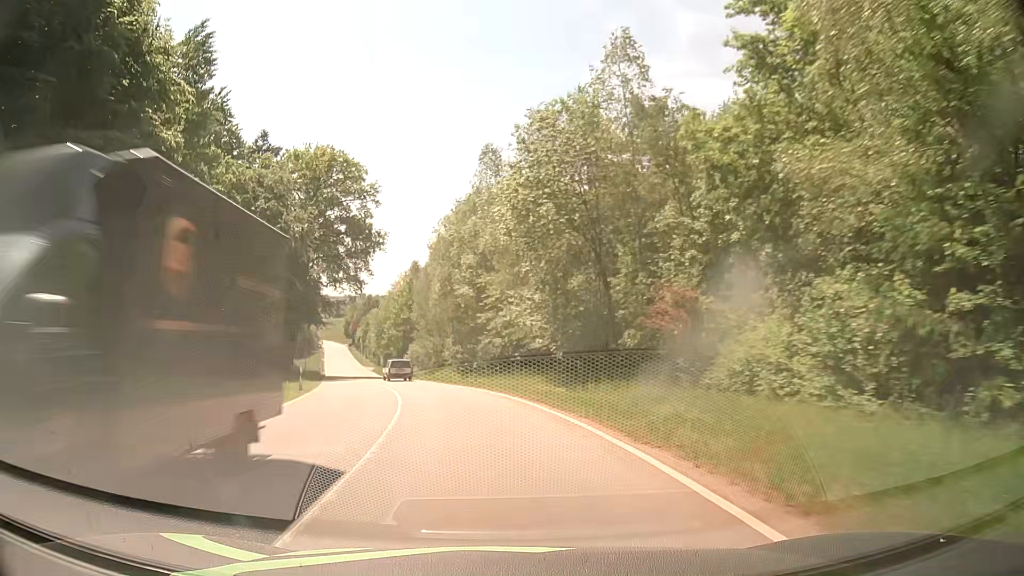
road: tertiary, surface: asphalt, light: Day
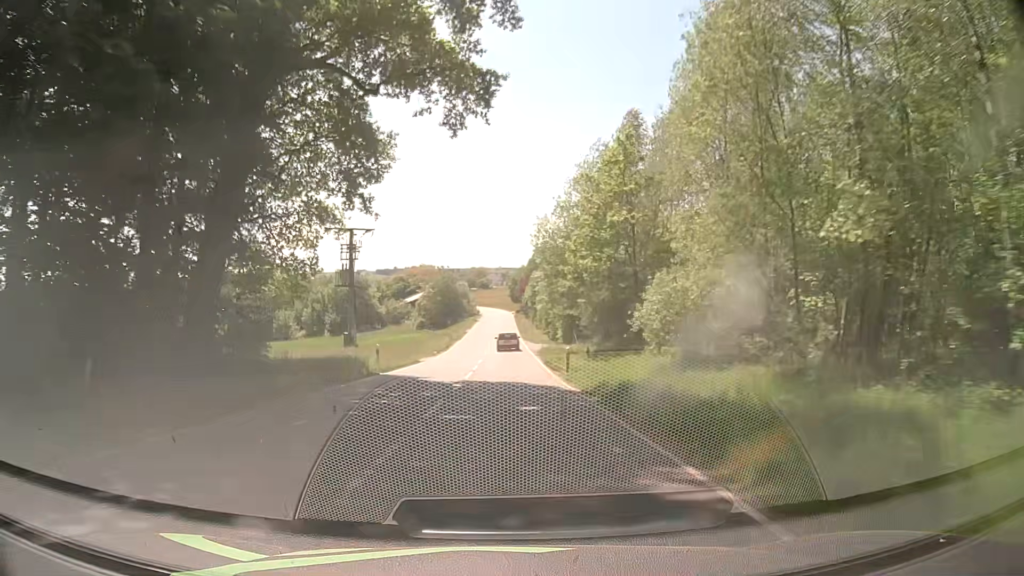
(-9.4, +51.7) m; -16°
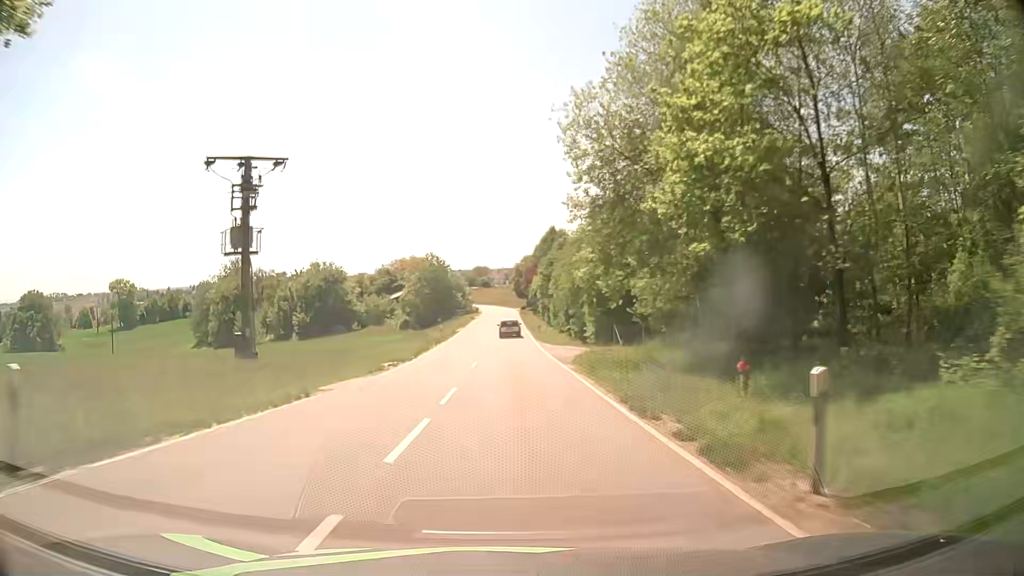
(+0.1, +22.4) m; 0°
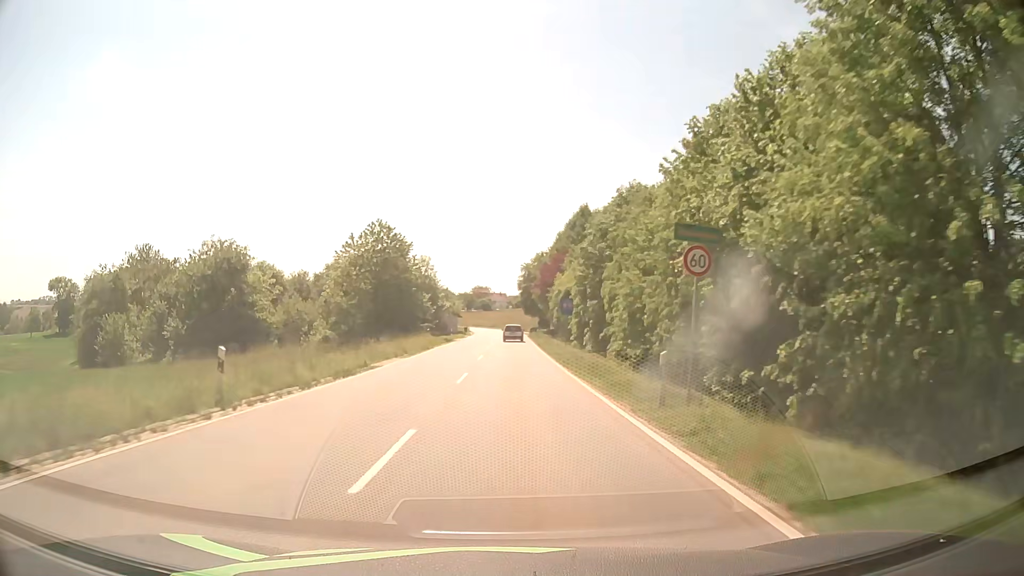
(+0.1, +43.3) m; 0°
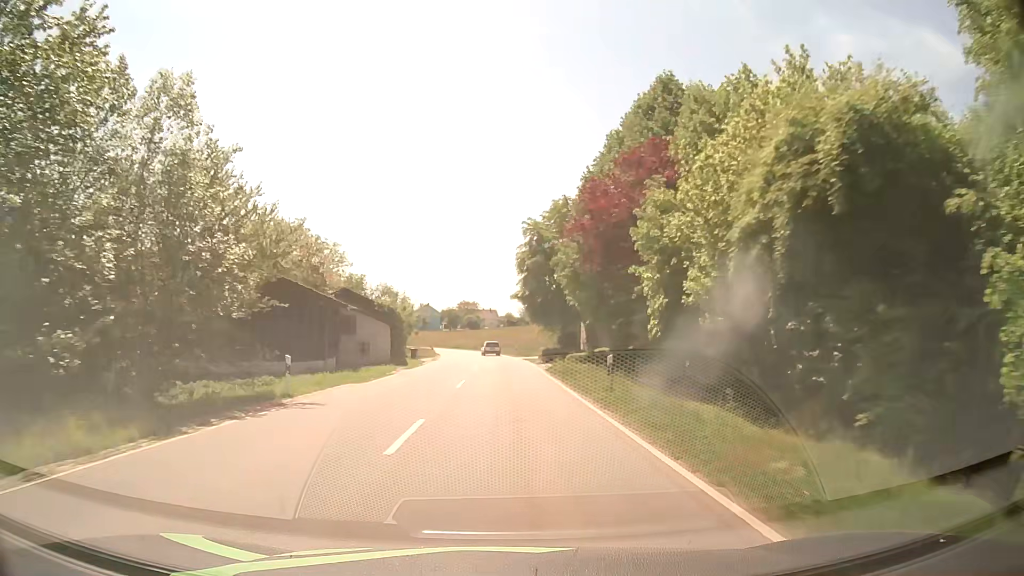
(+0.2, +45.2) m; 0°
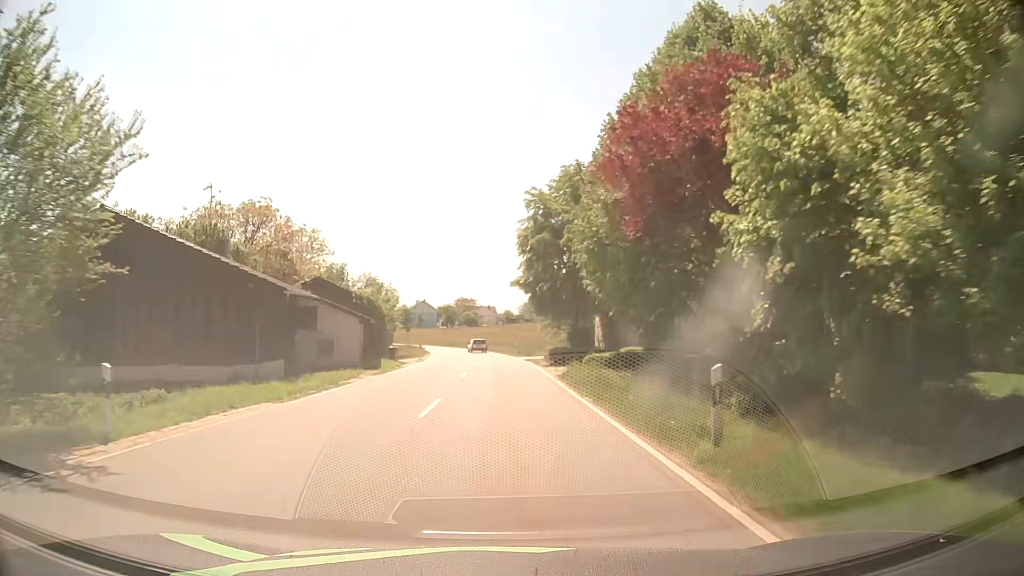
(0.0, +8.3) m; +1°
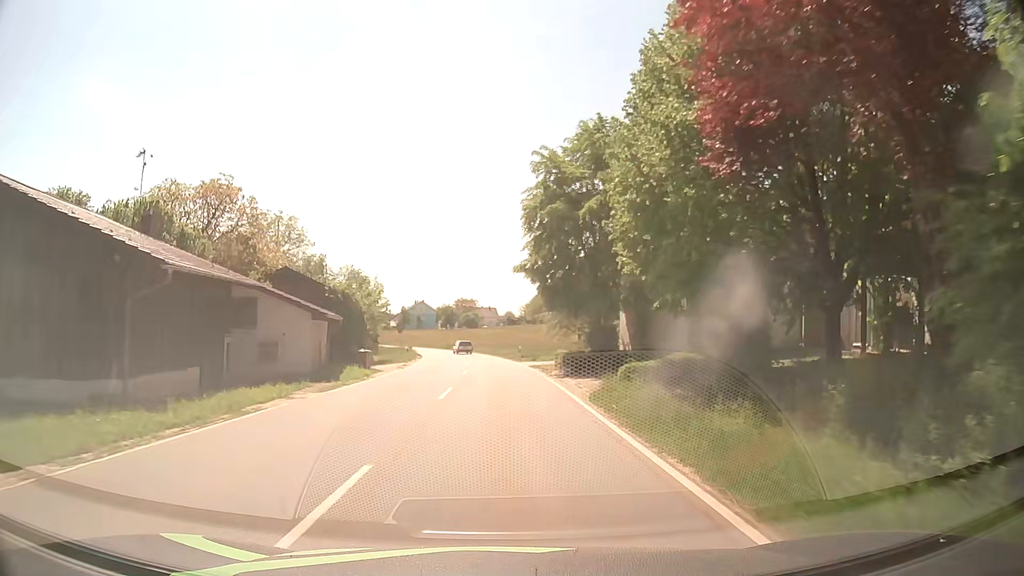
(-0.1, +8.1) m; -1°
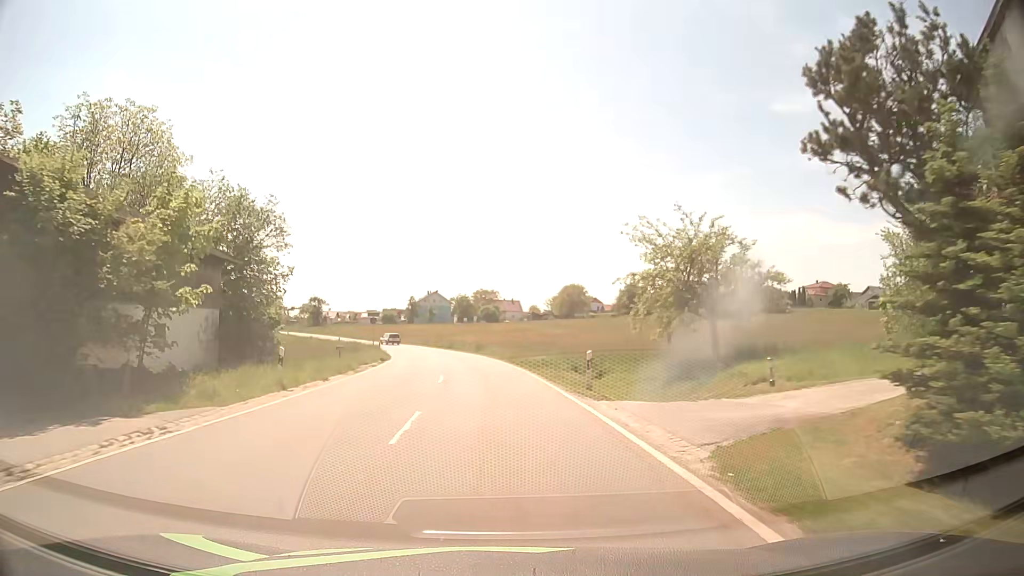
(-0.3, +31.0) m; -2°
(0, +10) (0, +20) (-1, +30) (-2, +40) (-3, +50) (-5, +60) (-8, +69) (-11, +79) (-15, +88) (-19, +97) m
